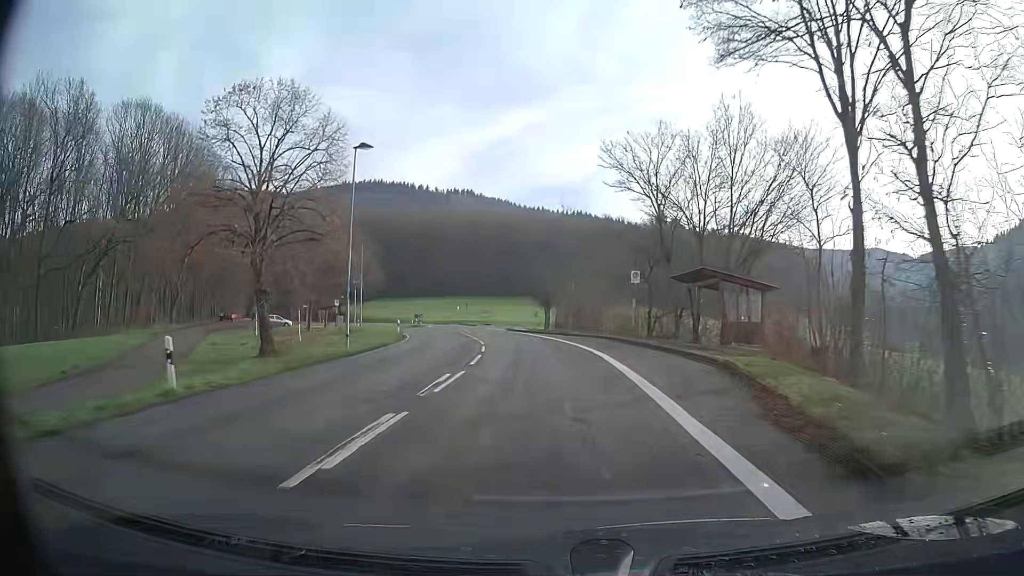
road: secondary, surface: asphalt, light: Day
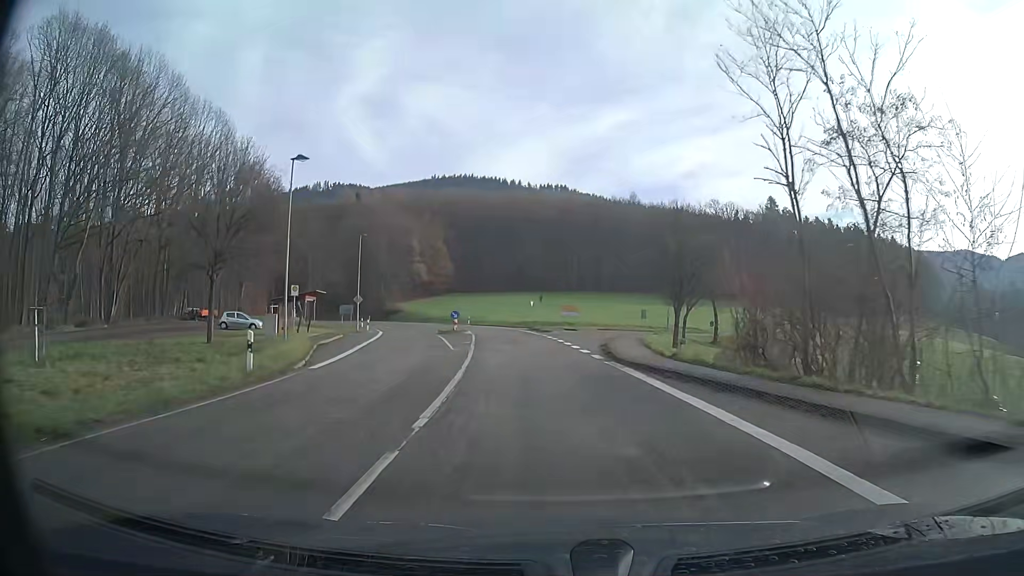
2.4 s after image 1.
(-2.3, +32.8) m; -8°
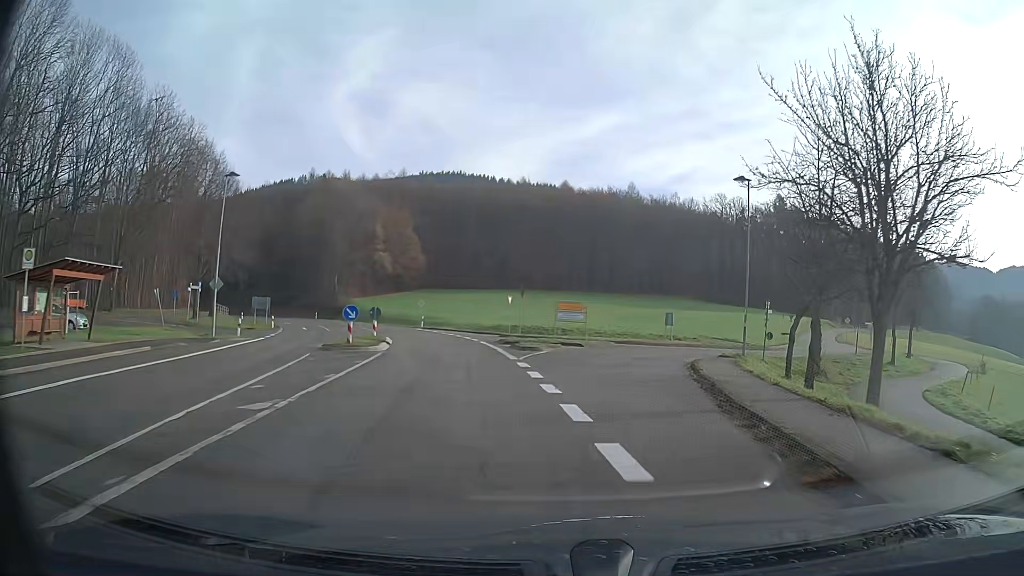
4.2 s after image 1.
(+0.1, +23.3) m; +3°
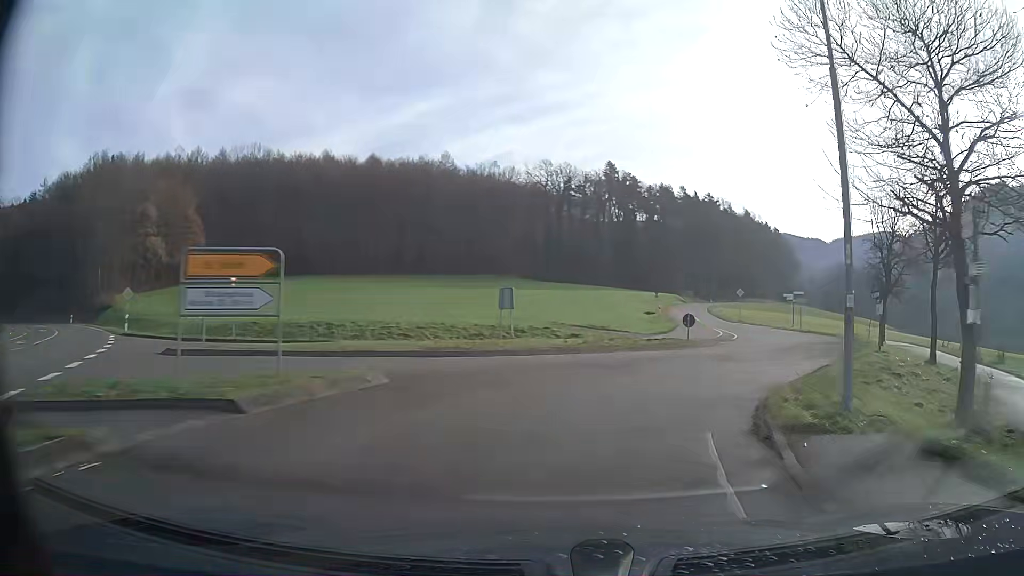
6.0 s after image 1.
(+3.0, +22.2) m; +18°
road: tertiary
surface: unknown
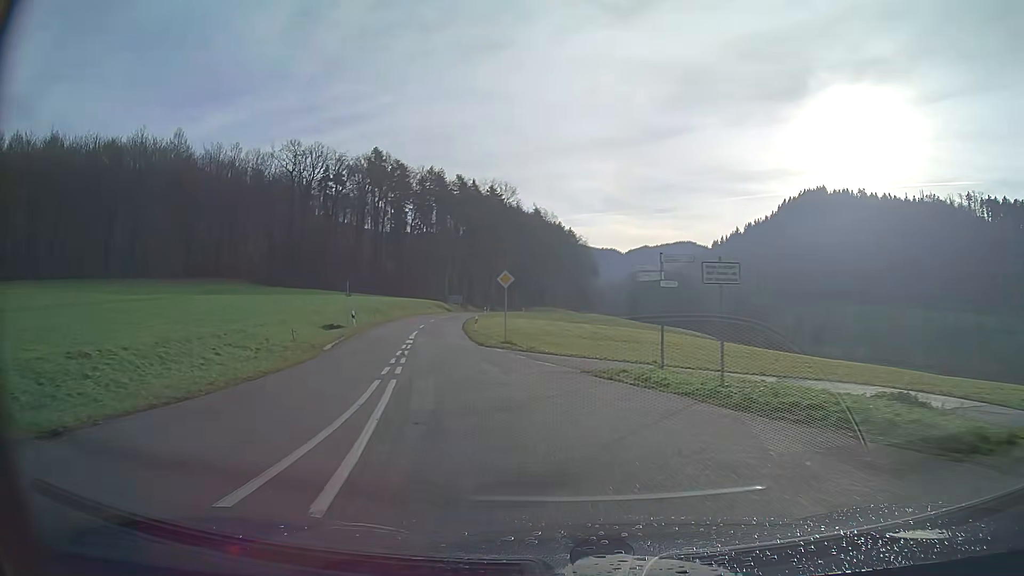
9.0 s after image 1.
(+8.5, +35.4) m; +12°
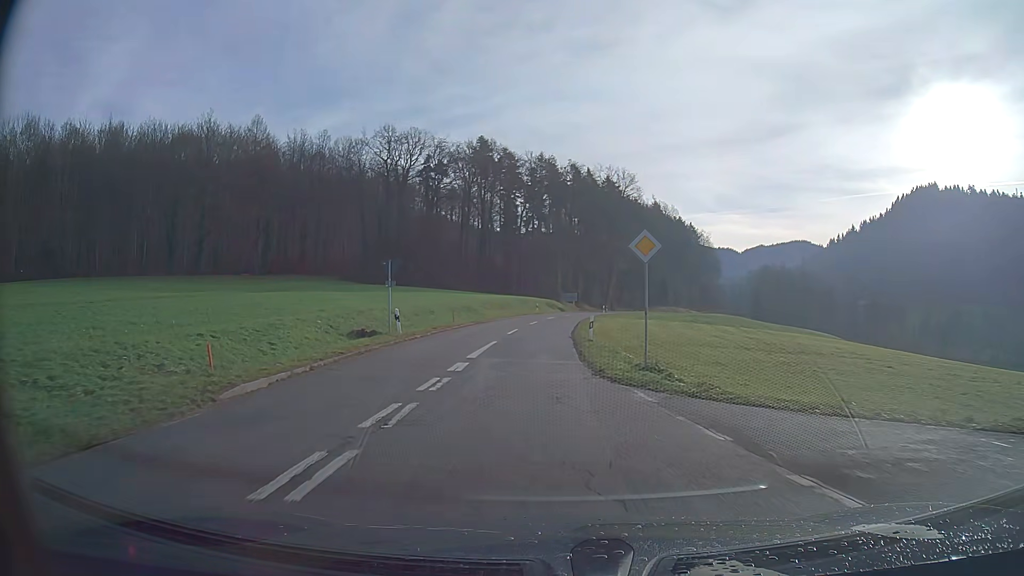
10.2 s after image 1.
(-1.1, +13.8) m; -9°
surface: asphalt
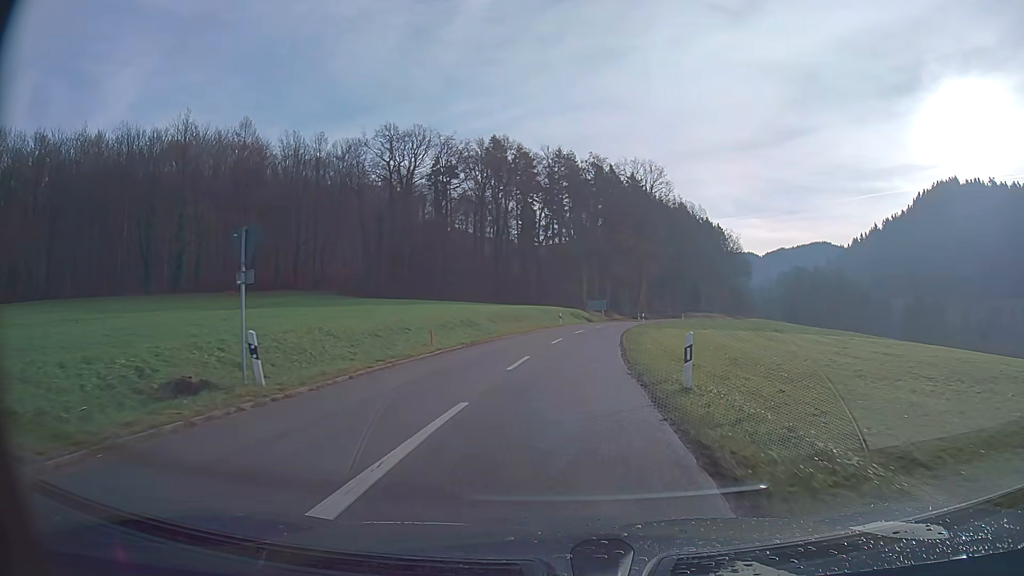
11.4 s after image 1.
(-0.2, +13.9) m; -1°
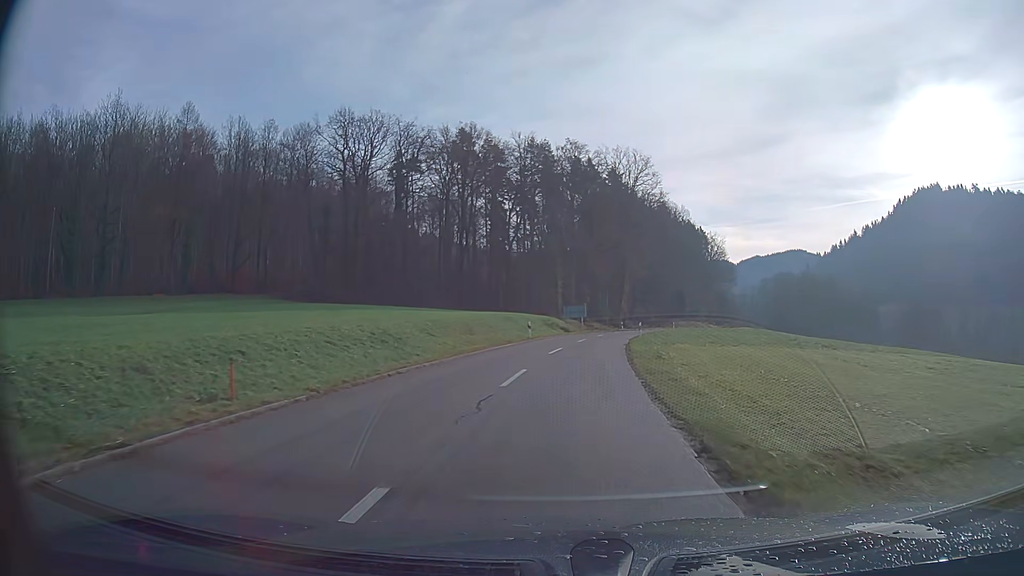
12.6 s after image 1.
(+0.2, +14.3) m; +2°
